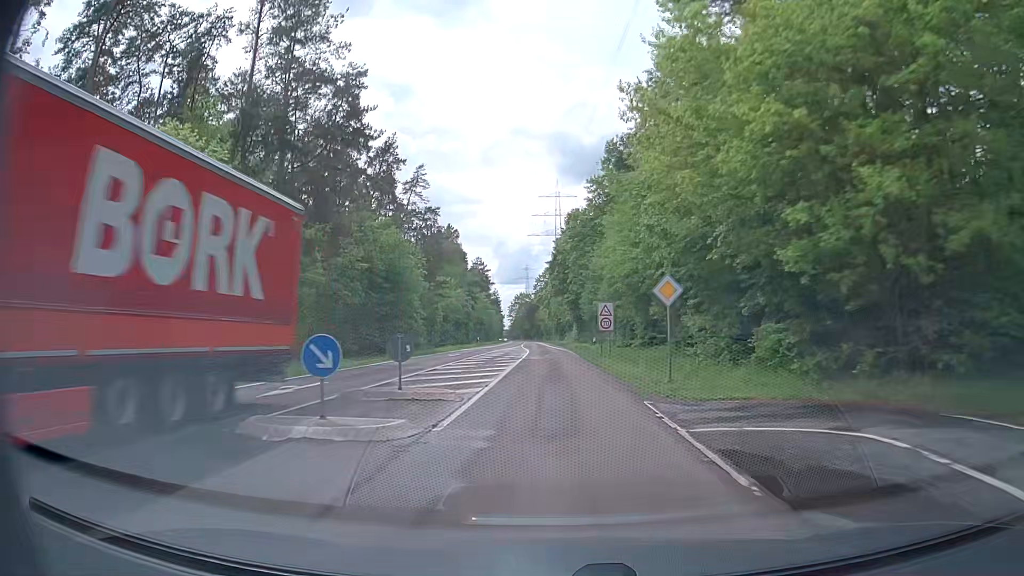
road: secondary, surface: asphalt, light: Day
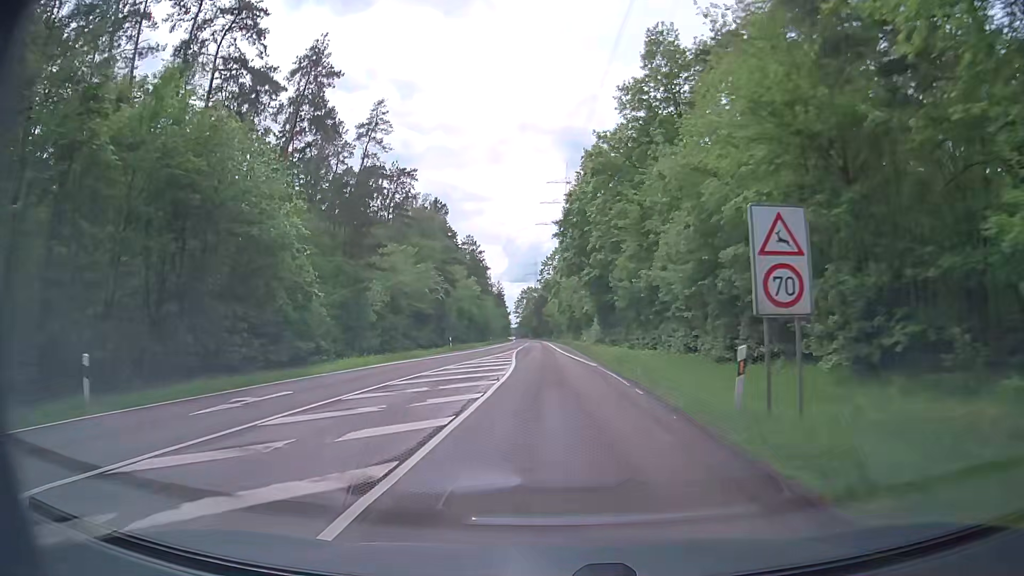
(-0.3, +32.4) m; -1°
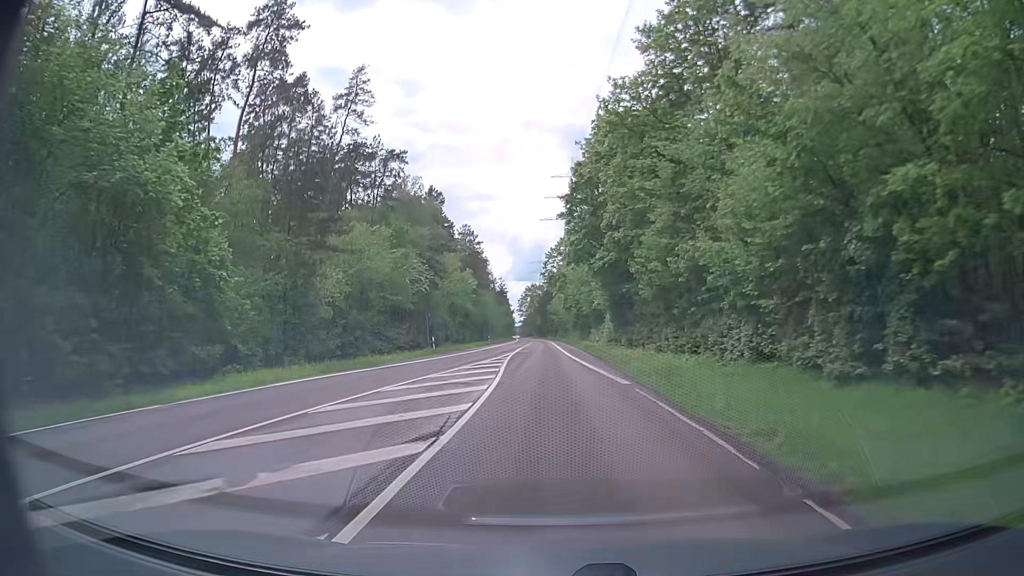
(-0.1, +10.8) m; 0°
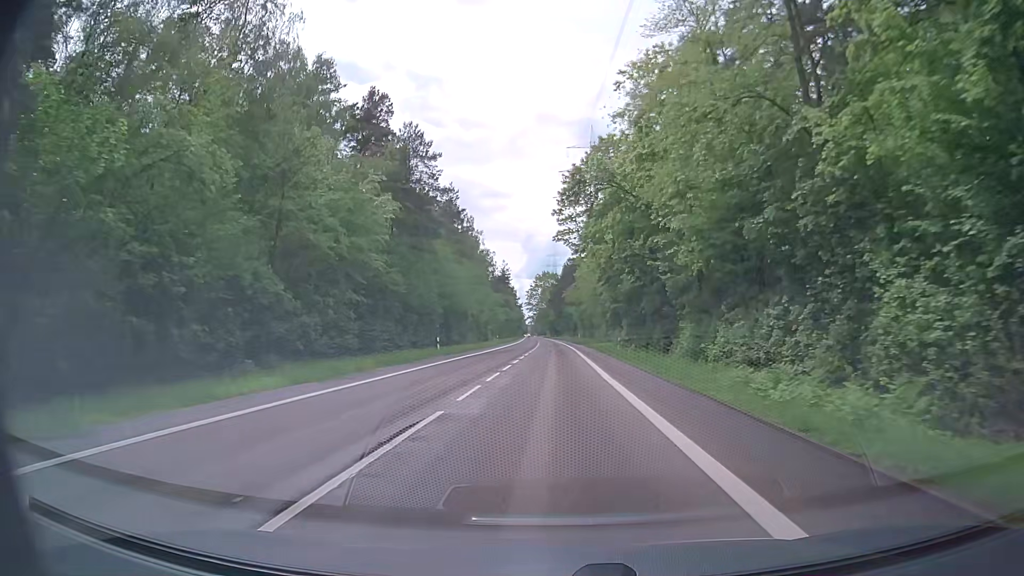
(-1.1, +54.5) m; -1°
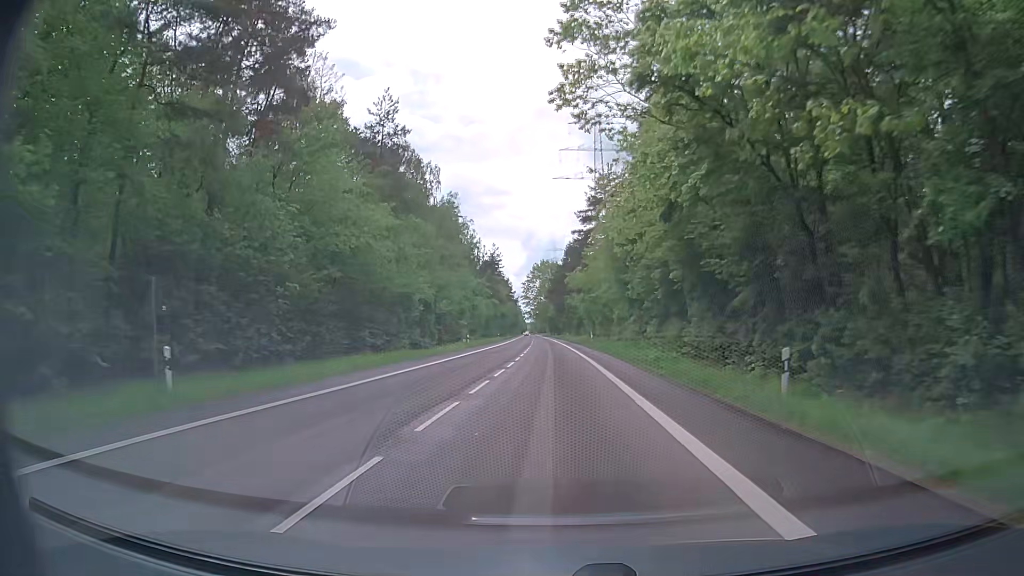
(-0.1, +32.8) m; 0°
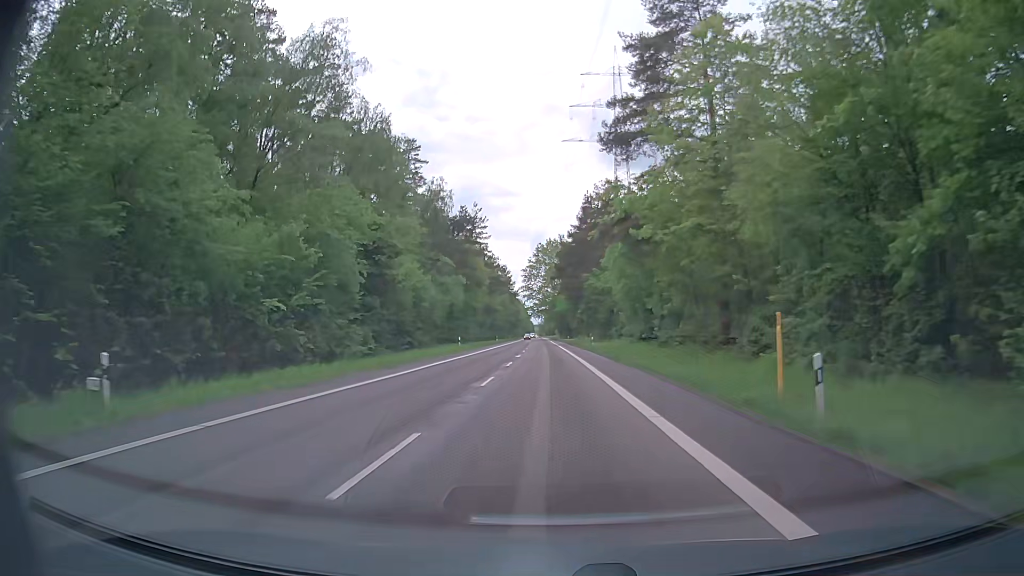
(0.0, +54.8) m; 0°
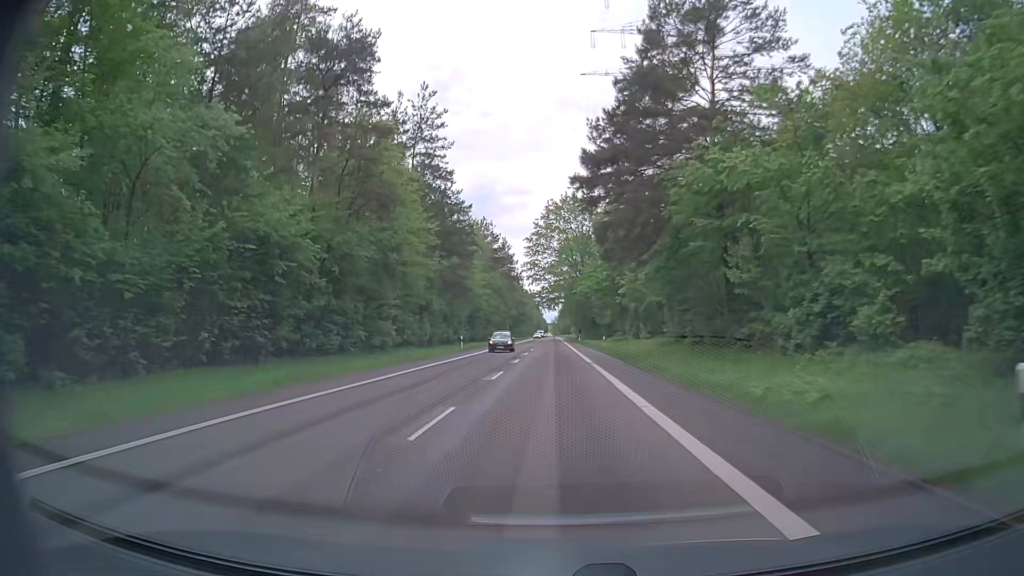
(-0.8, +54.9) m; -1°
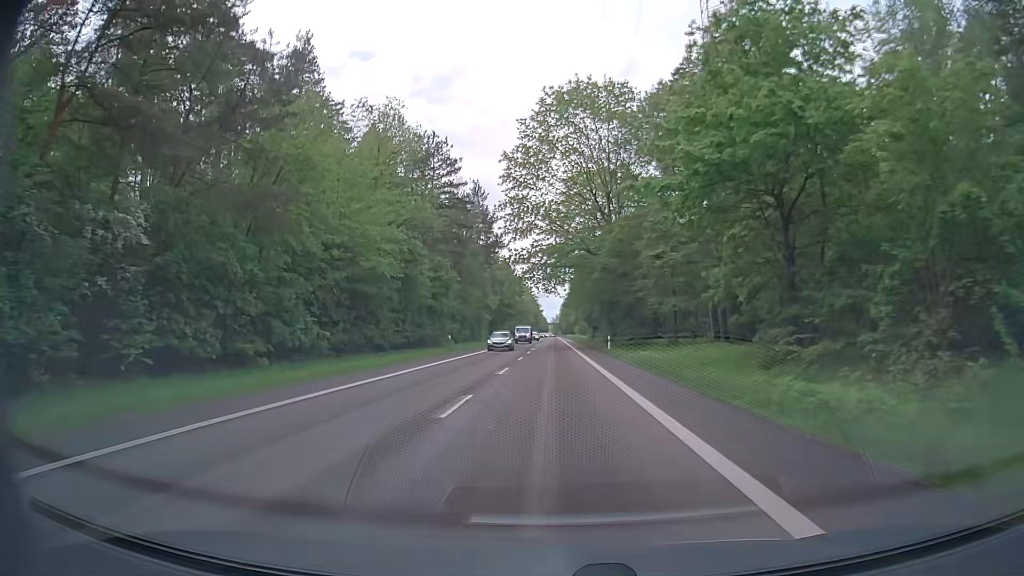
(-0.2, +54.7) m; 0°
(0, +10) (0, +20) (0, +30) (0, +40) (0, +50) (0, +60) (0, +70) (0, +80) (0, +90) (0, +100) m
